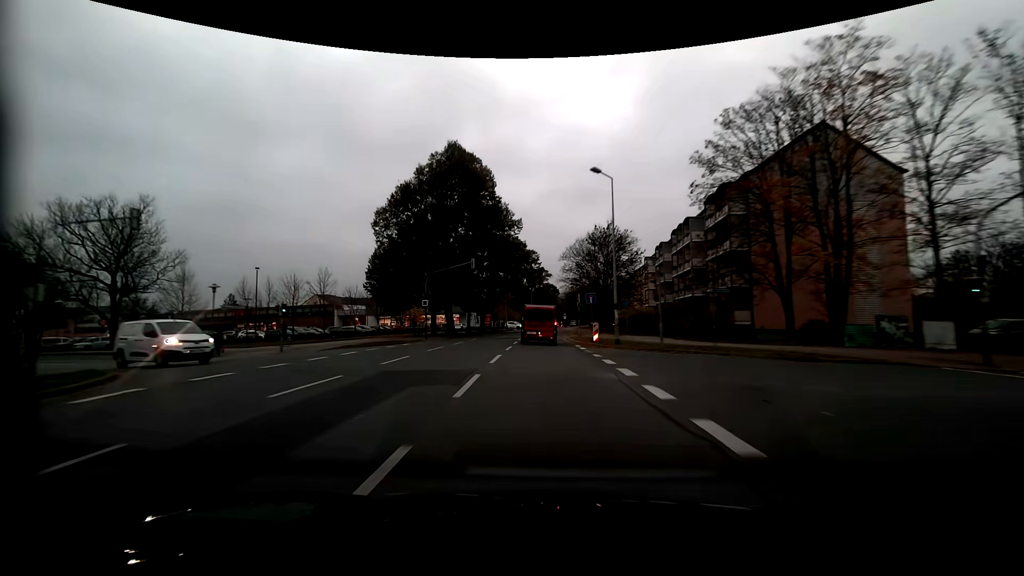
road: residential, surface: asphalt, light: Day
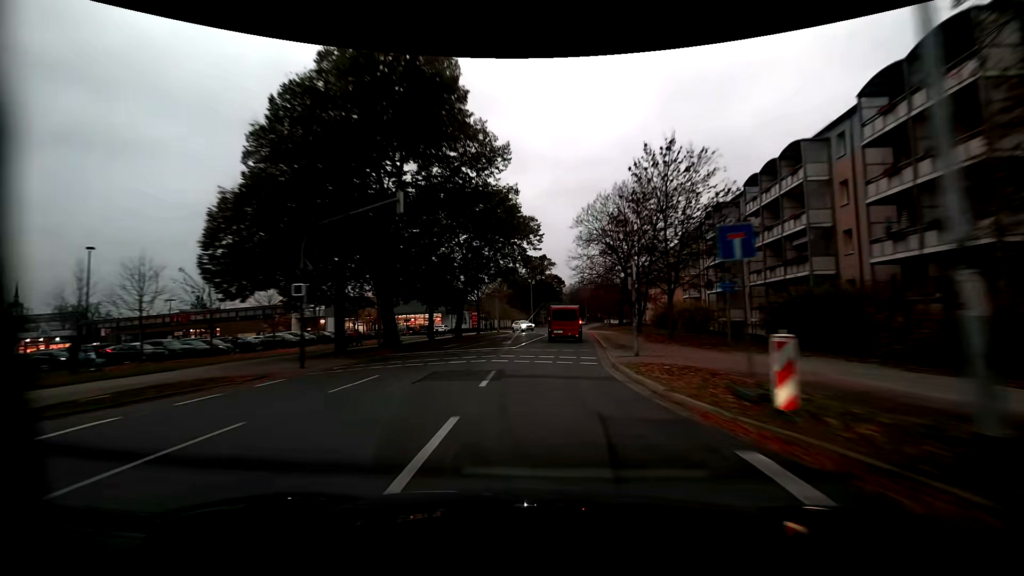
(0.0, +22.0) m; 0°
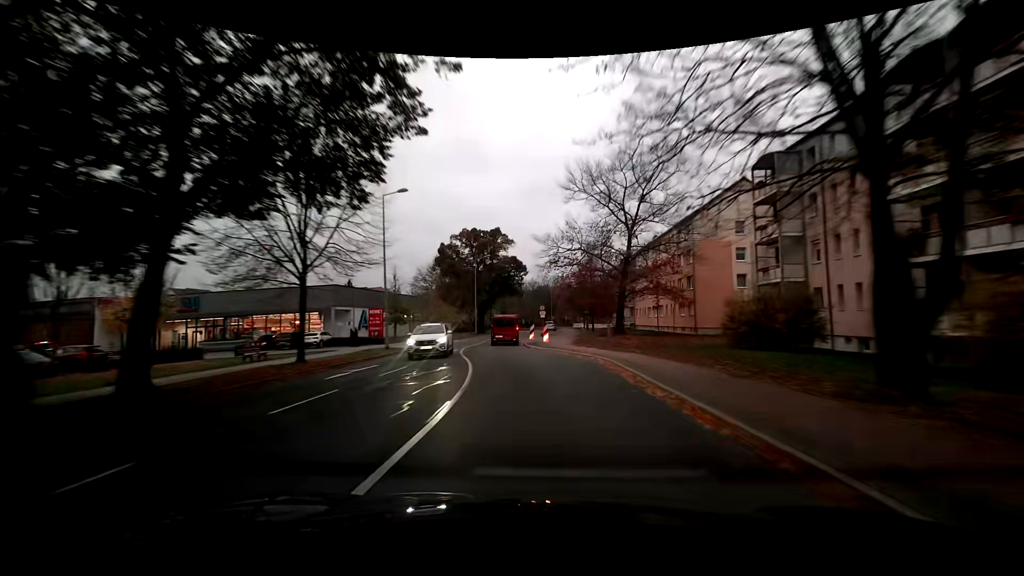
(+1.2, +33.4) m; +5°
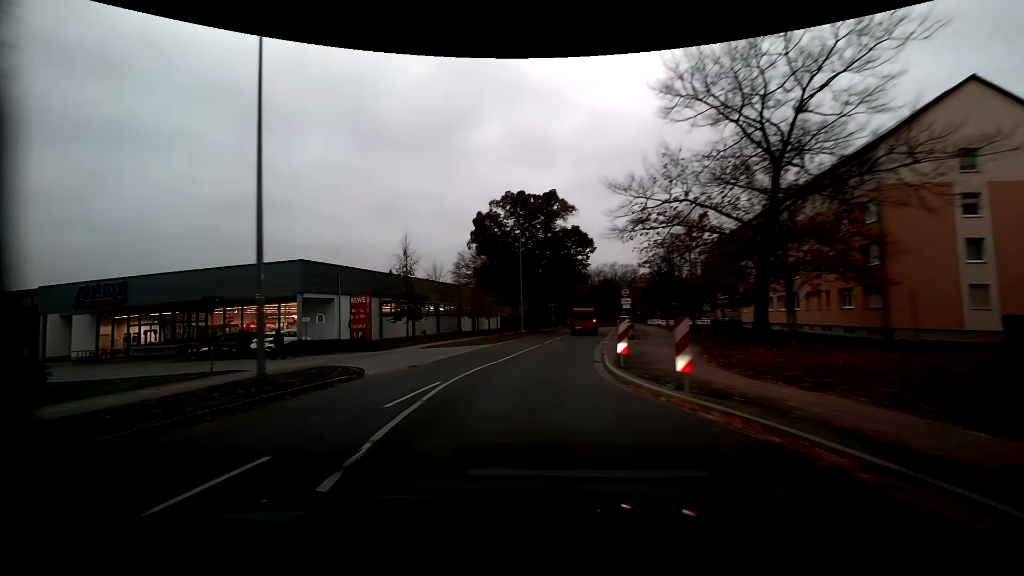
(-0.9, +18.2) m; -7°
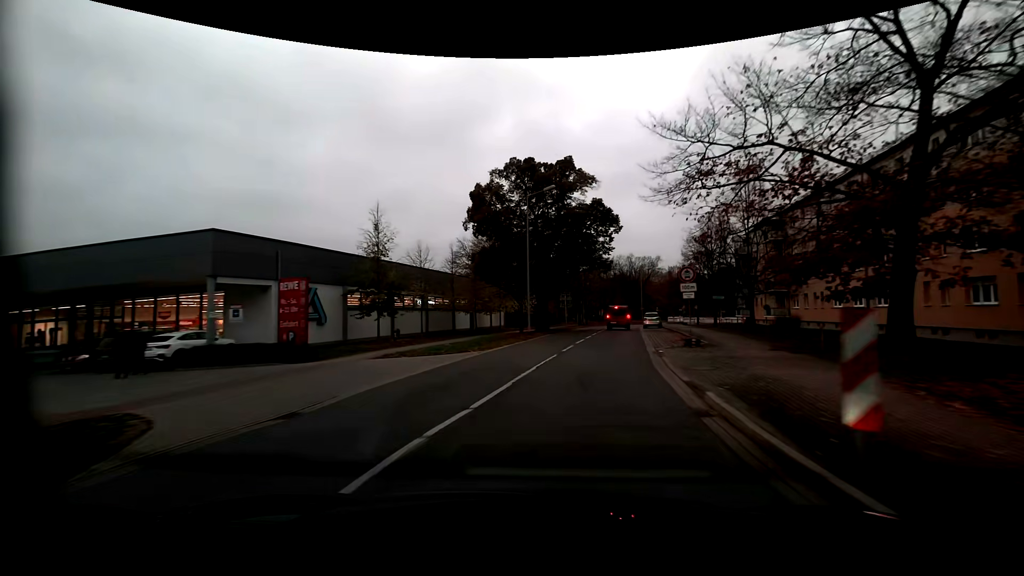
(-0.2, +9.3) m; 0°
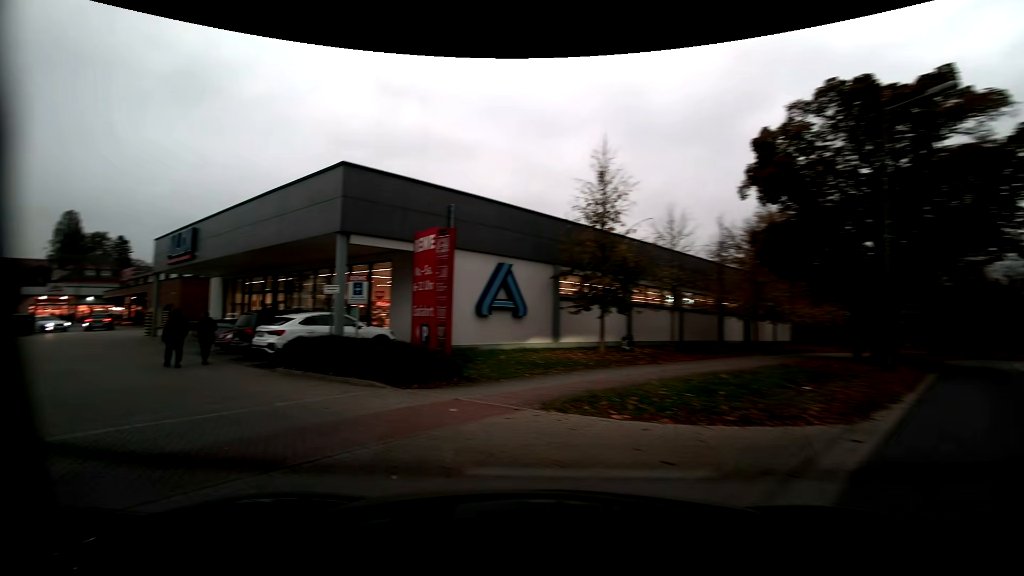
(-2.0, +10.9) m; -34°
